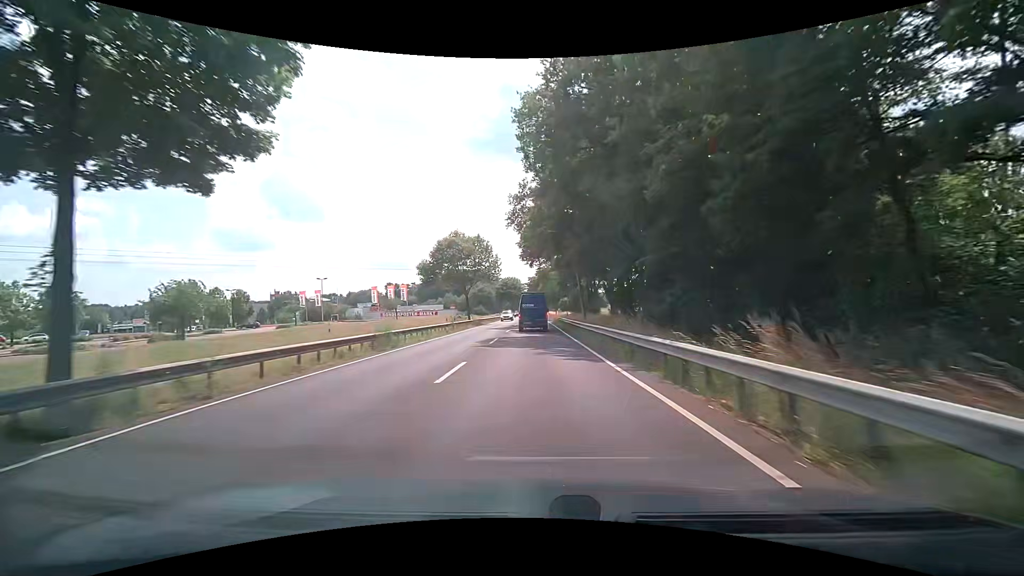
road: primary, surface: asphalt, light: Day
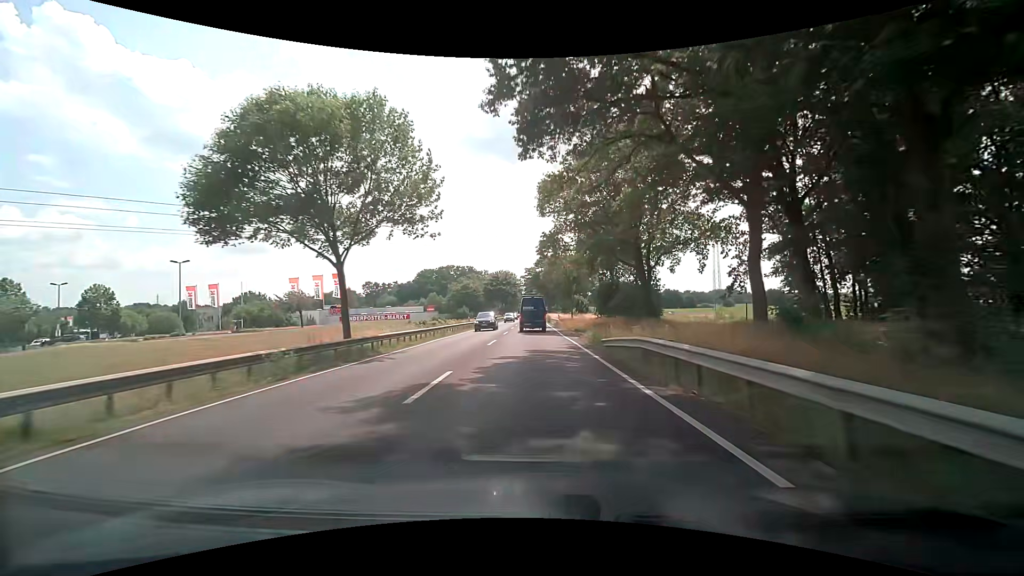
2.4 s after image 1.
(+0.2, +41.2) m; 0°
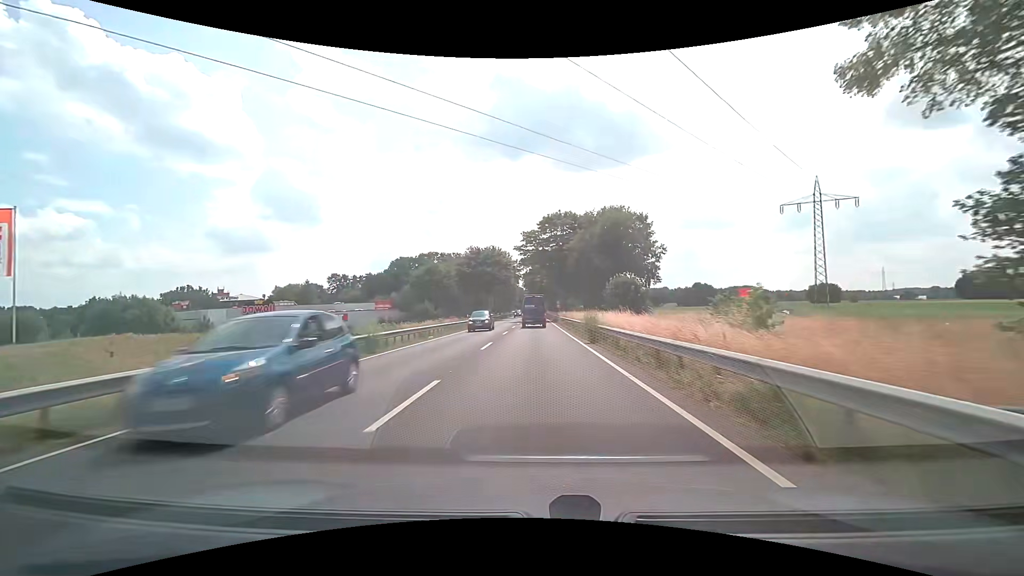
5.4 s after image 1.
(-0.3, +52.0) m; 0°
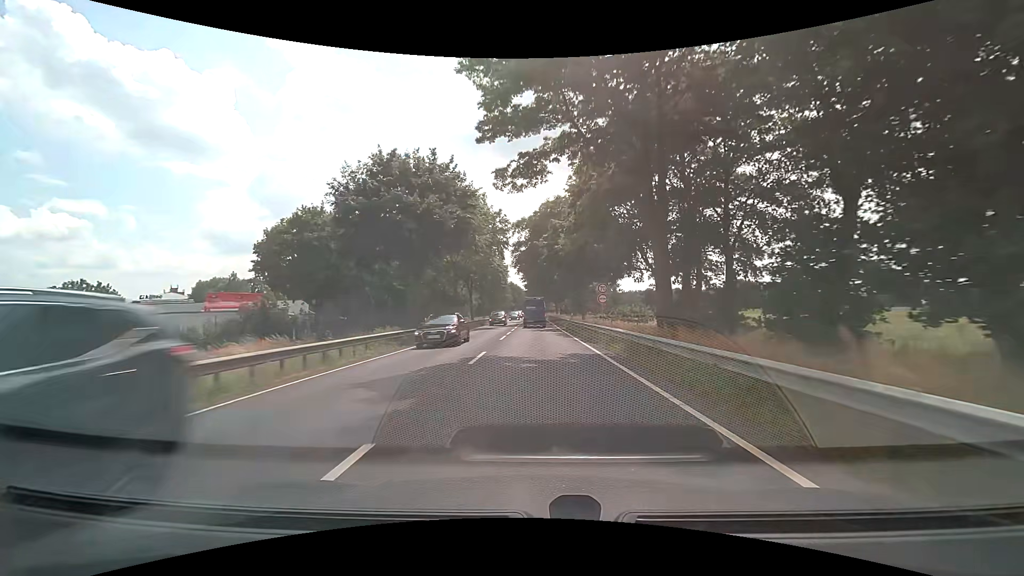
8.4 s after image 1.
(0.0, +52.7) m; 0°
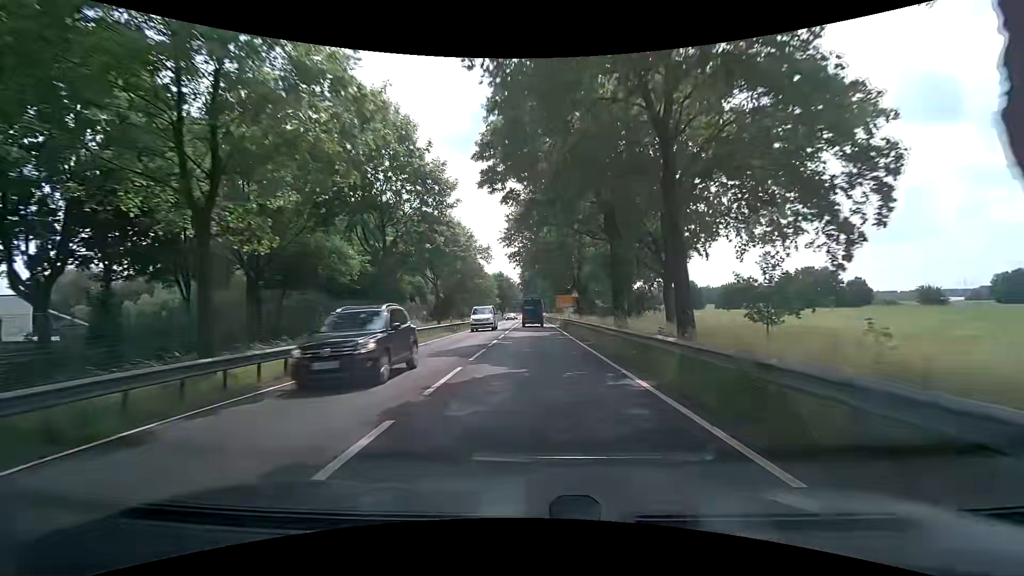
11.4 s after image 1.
(+0.2, +53.0) m; 0°
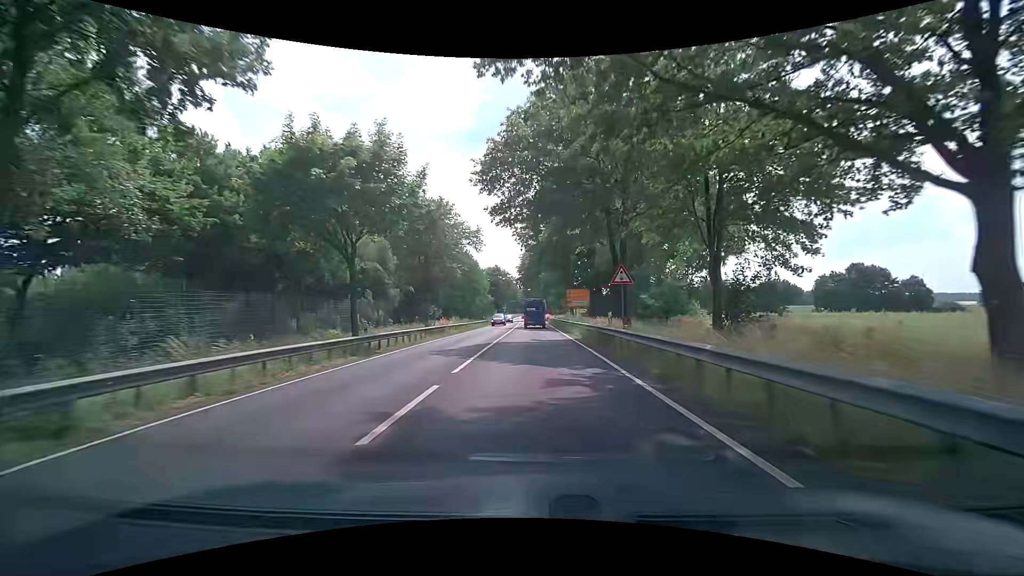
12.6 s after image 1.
(-0.1, +21.1) m; -1°
(0, +10) (0, +20) (0, +30) (0, +40) (0, +50) (0, +60) (+1, +70) (+1, +80) (0, +90) (0, +100) m
